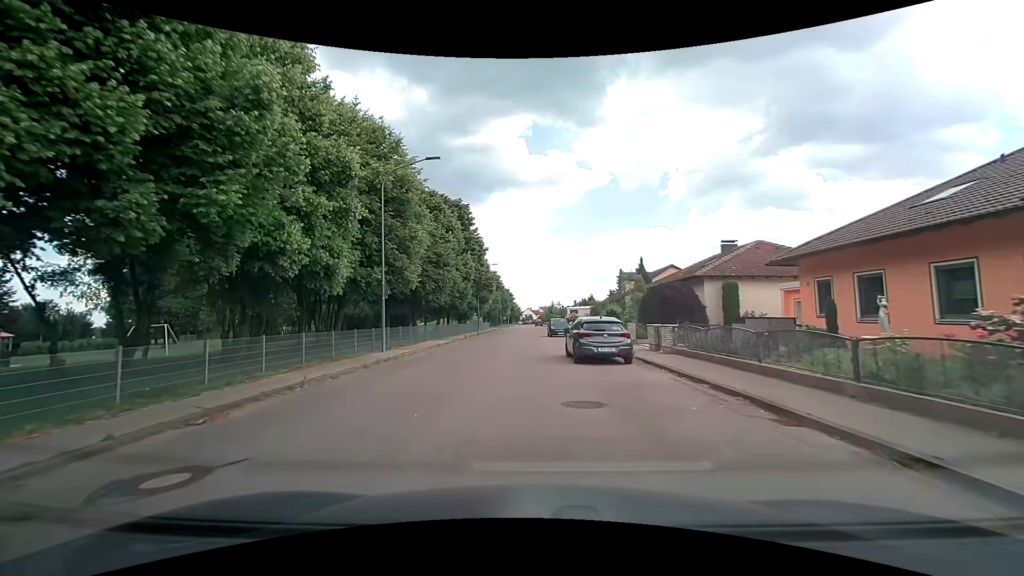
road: residential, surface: asphalt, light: Day
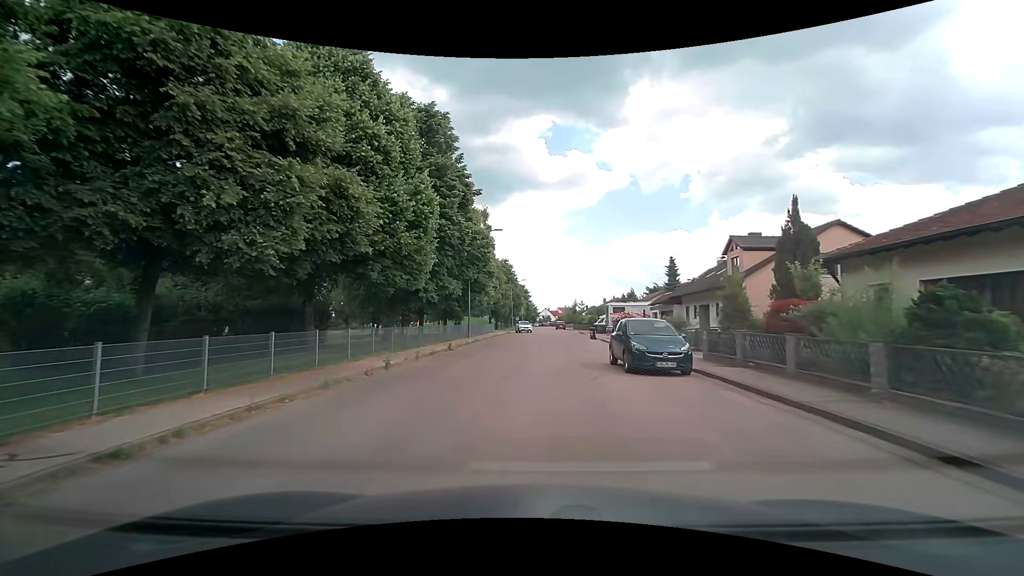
(-0.6, +26.7) m; -2°
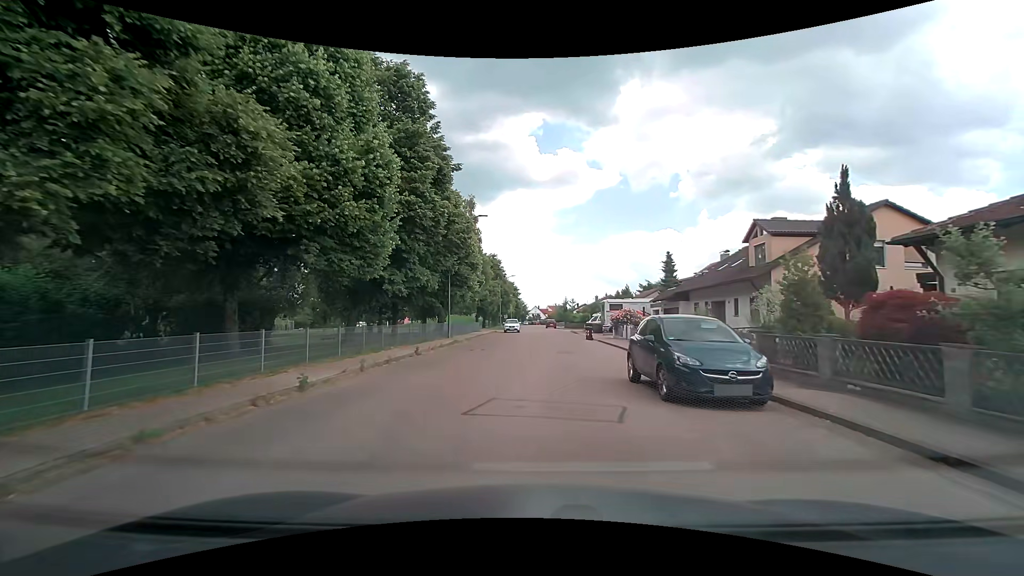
(+0.1, +5.0) m; +1°
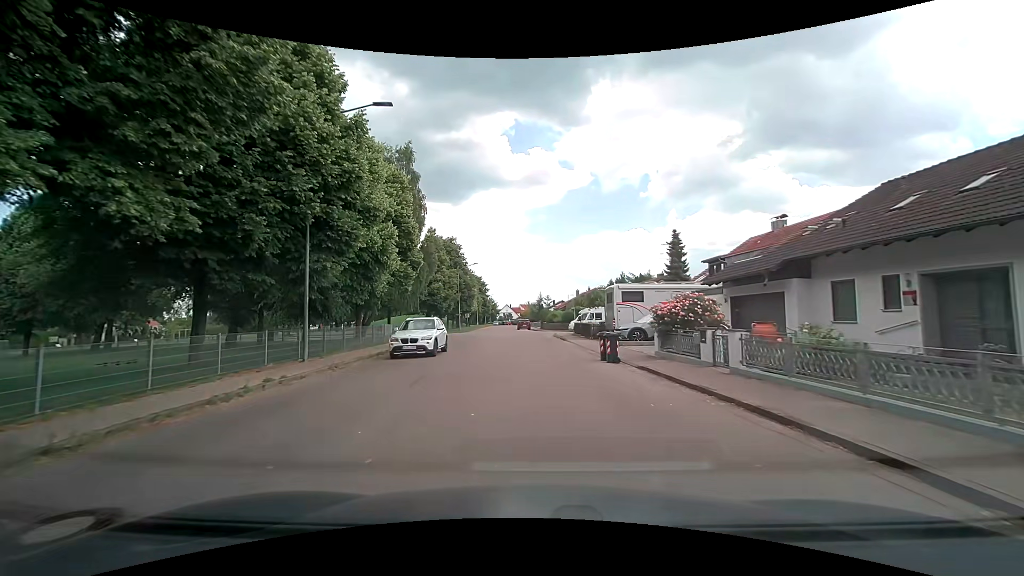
(+0.5, +19.6) m; +3°
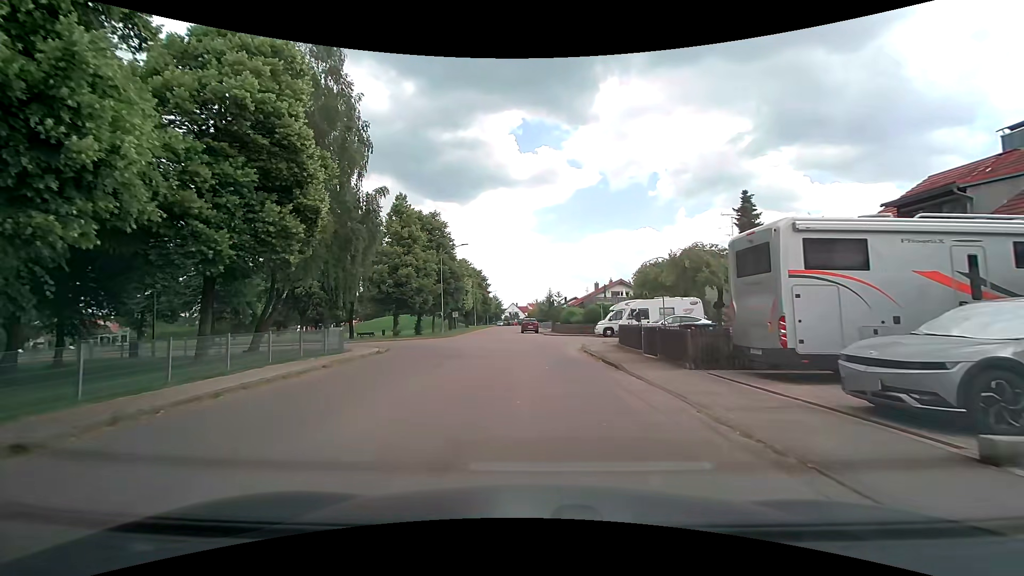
(-0.1, +18.5) m; -1°
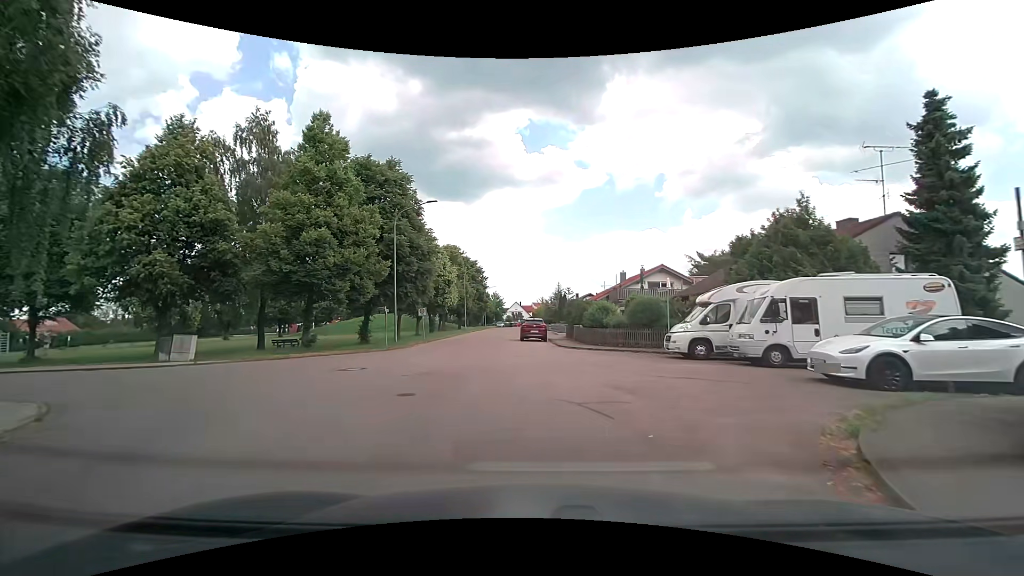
(-0.2, +19.7) m; -1°
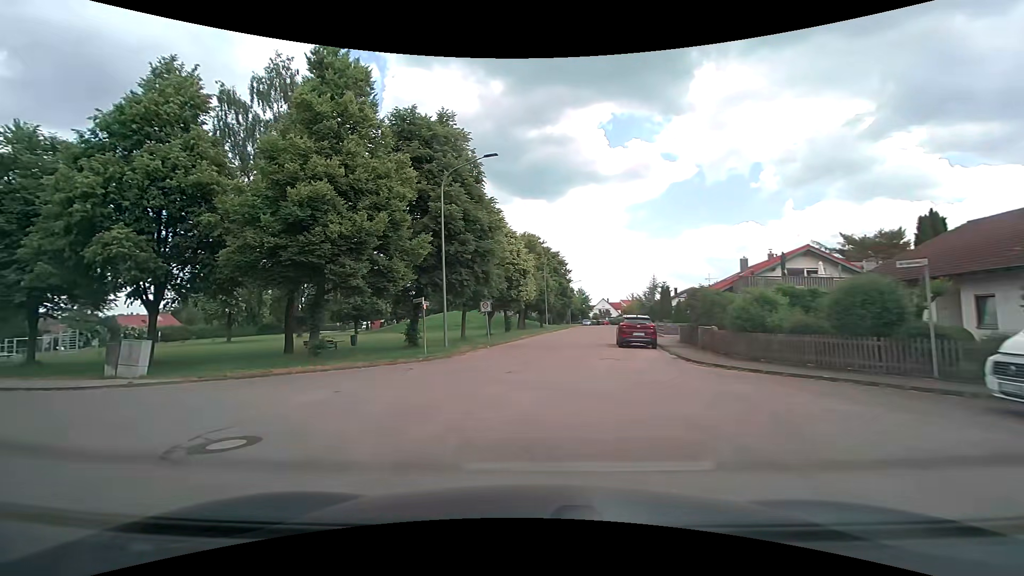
(-0.5, +9.6) m; -9°
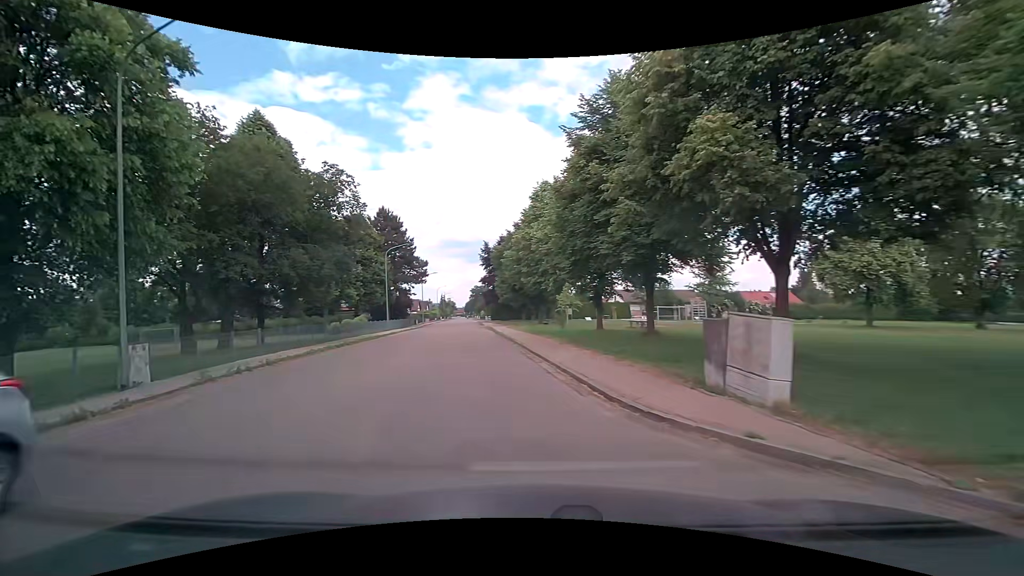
(-7.0, +11.4) m; -64°
